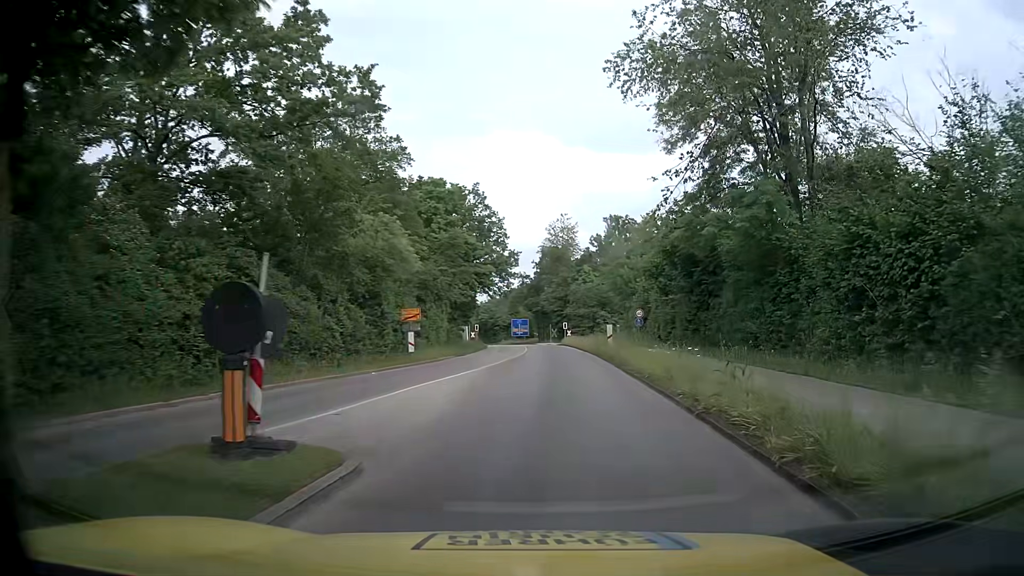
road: tertiary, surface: asphalt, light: Day
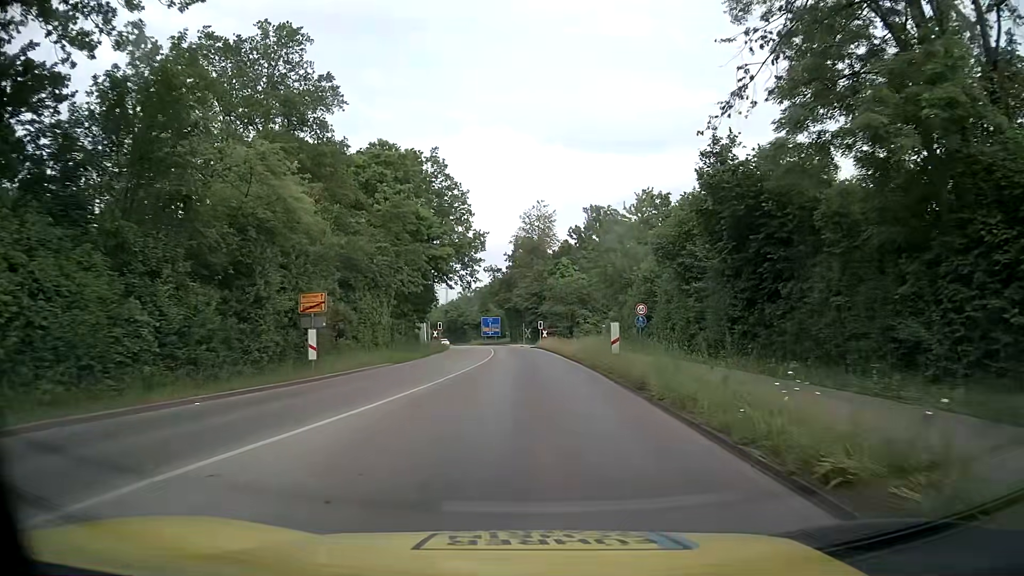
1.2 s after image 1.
(+0.4, +11.9) m; +2°
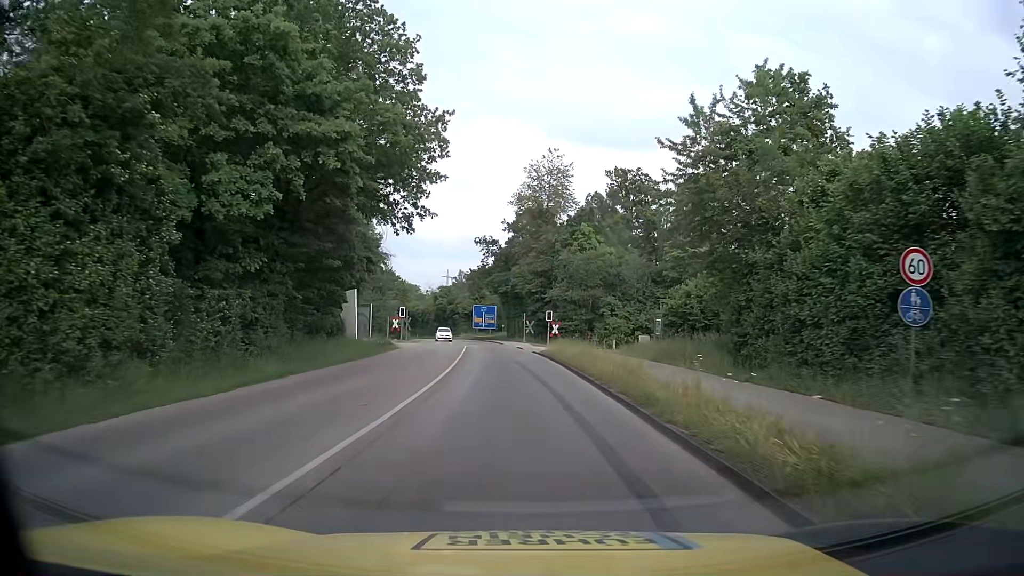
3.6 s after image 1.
(+0.1, +26.8) m; -1°
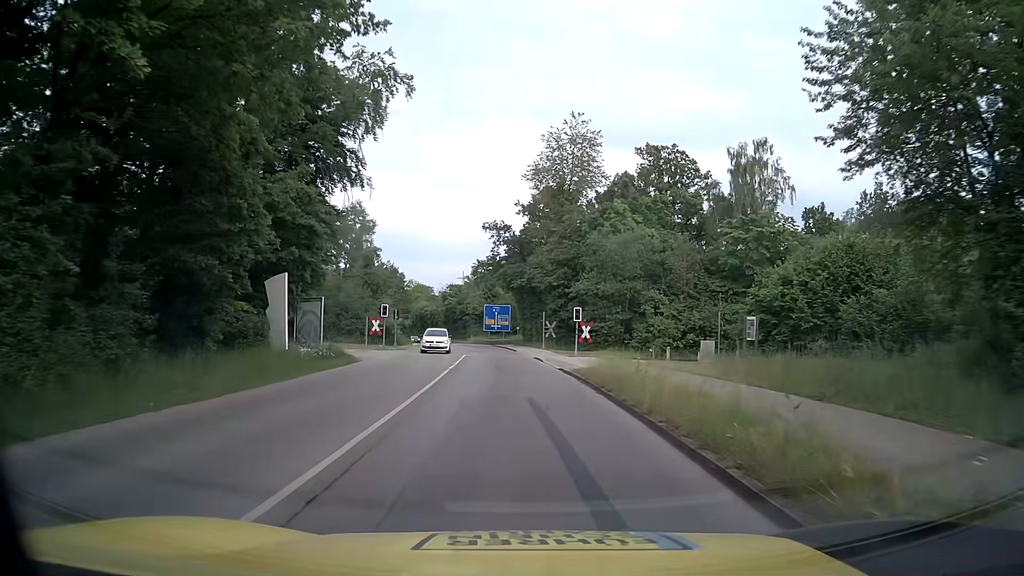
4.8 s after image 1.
(0.0, +13.7) m; -1°
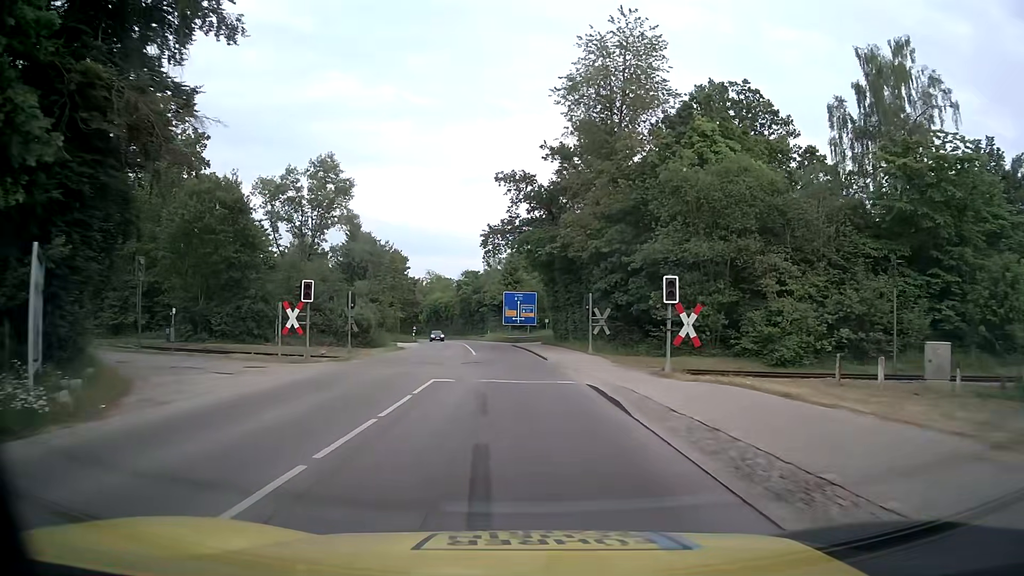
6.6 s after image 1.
(-0.3, +20.4) m; -2°
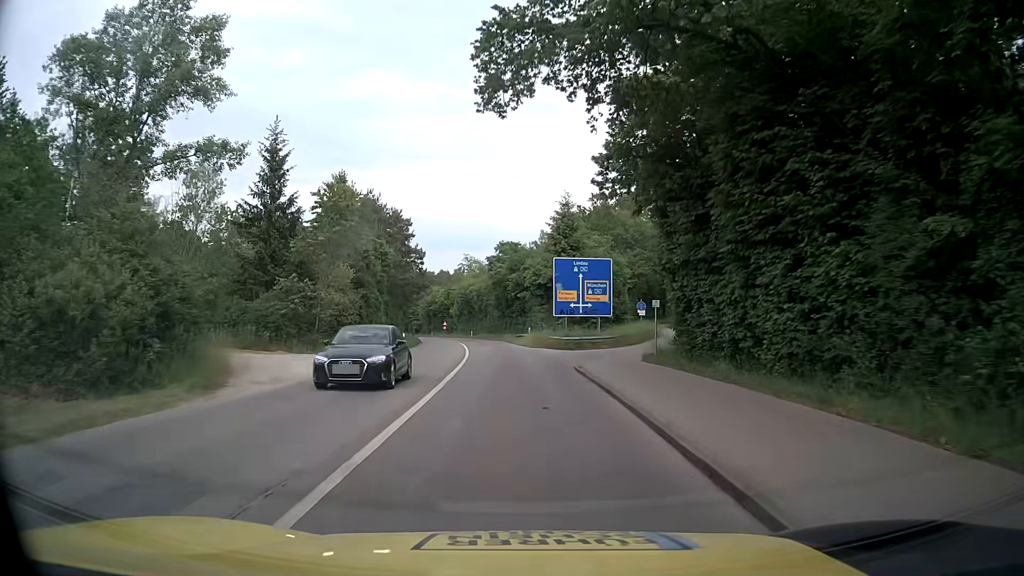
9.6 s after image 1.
(-0.9, +33.7) m; -5°
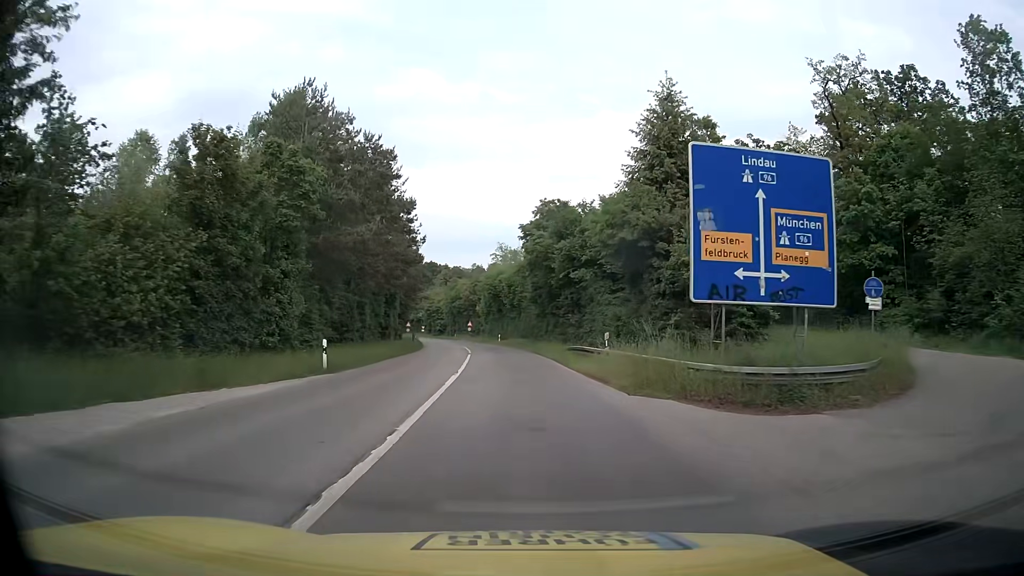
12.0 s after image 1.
(-0.8, +27.7) m; -3°
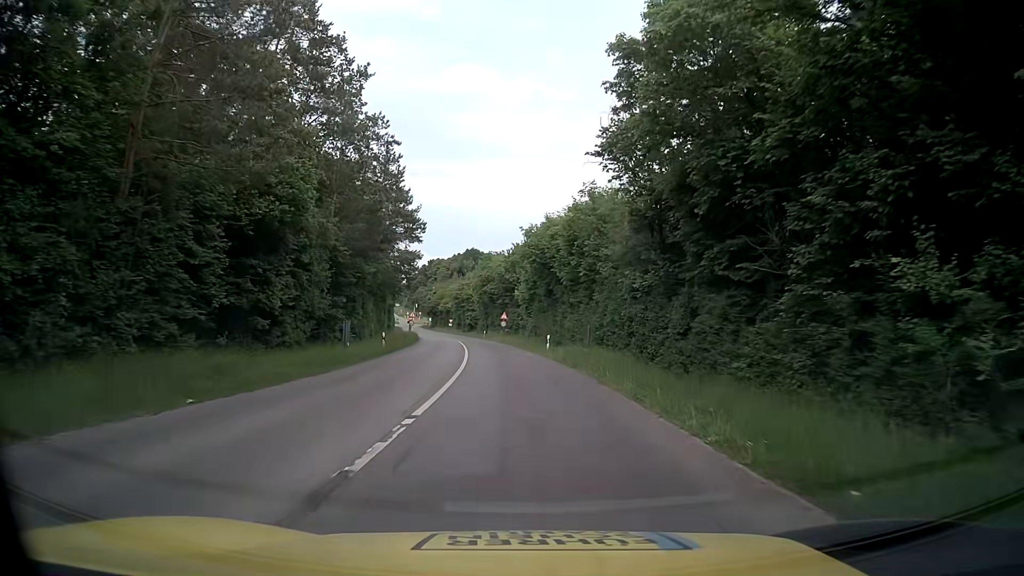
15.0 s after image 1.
(-1.3, +36.7) m; -4°
(0, +10) (0, +20) (-1, +30) (-1, +40) (-2, +50) (-3, +60) (-5, +70) (-6, +80) (-8, +90) (-10, +99) m
